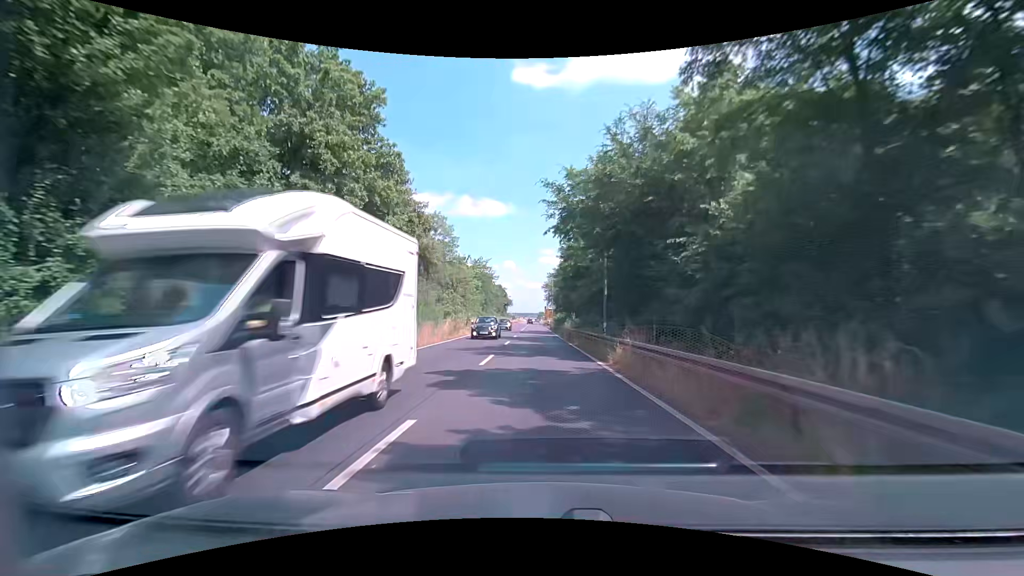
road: primary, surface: asphalt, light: Day
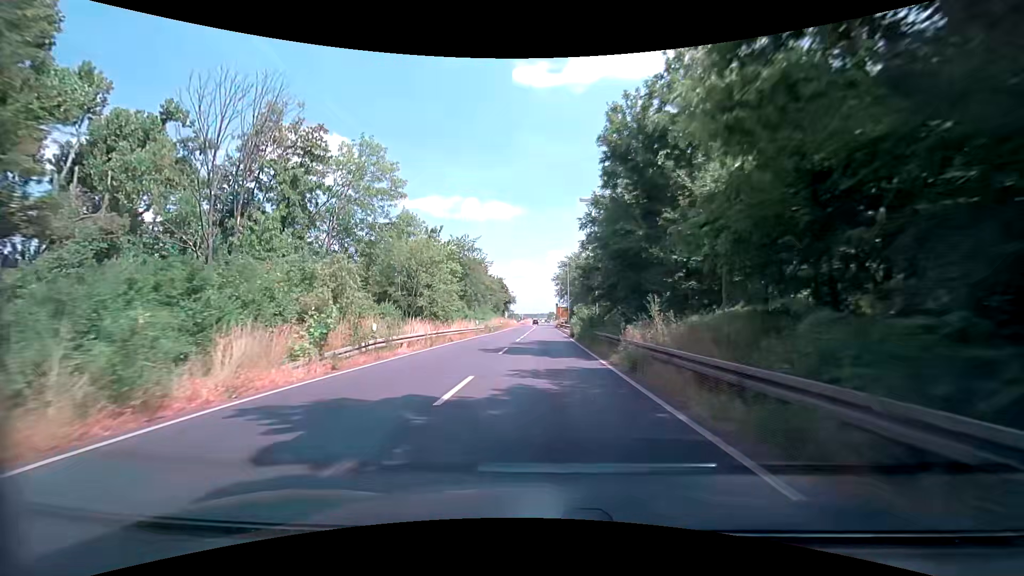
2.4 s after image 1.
(+0.1, +30.7) m; -1°
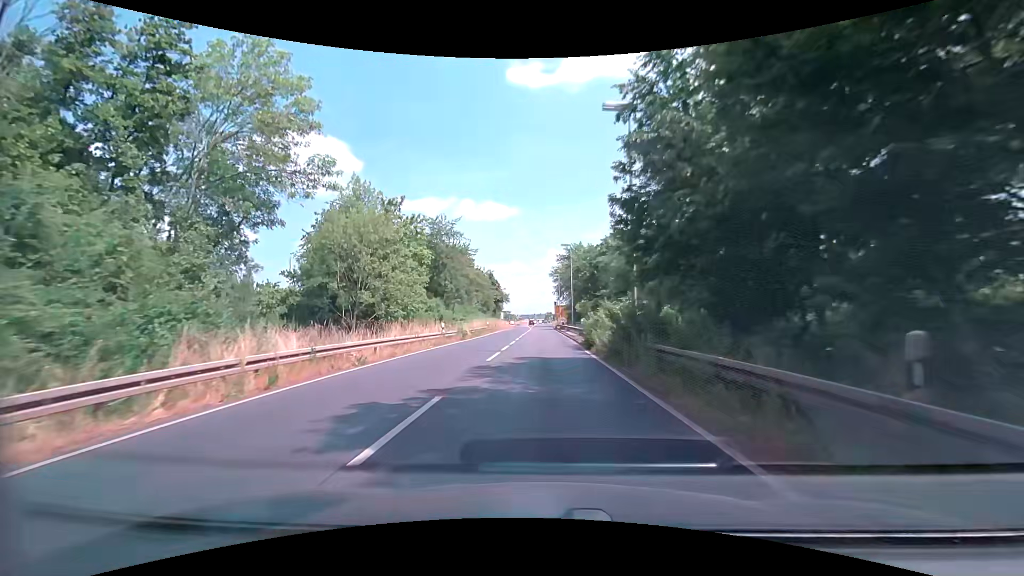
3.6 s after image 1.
(+0.5, +15.2) m; +2°
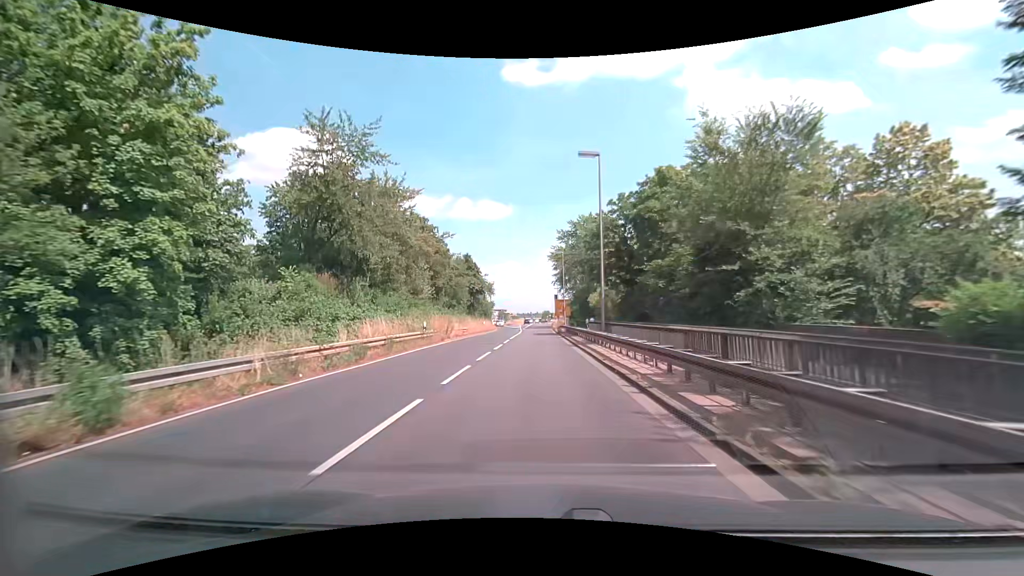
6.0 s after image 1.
(0.0, +30.2) m; 0°
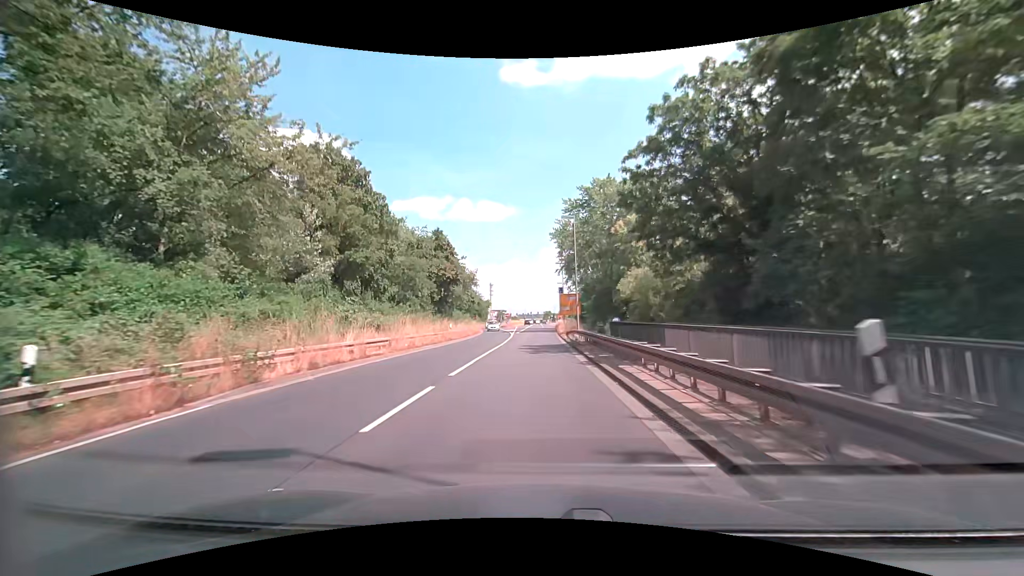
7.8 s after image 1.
(+0.2, +22.5) m; 0°
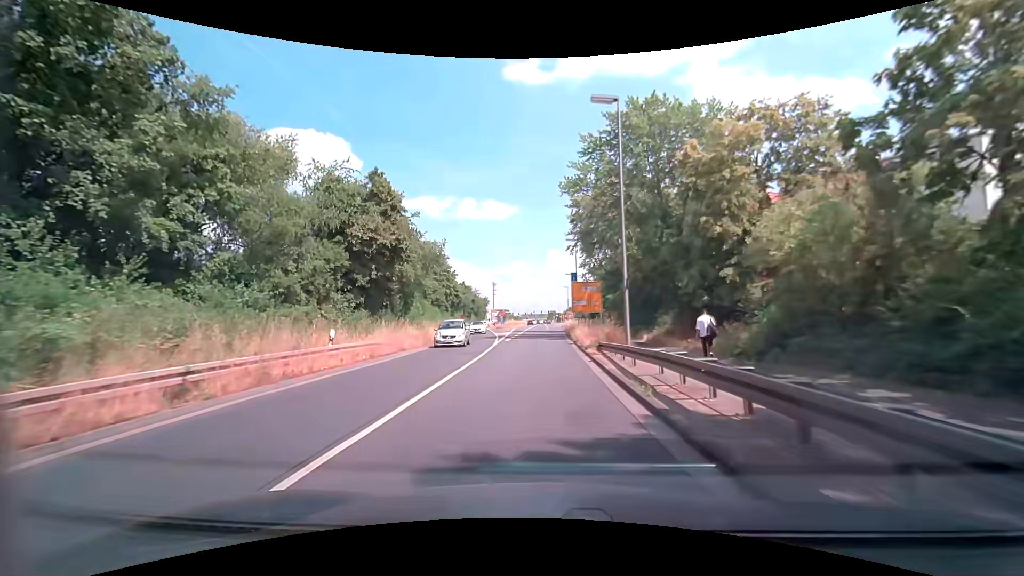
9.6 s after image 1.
(+0.1, +22.3) m; 0°
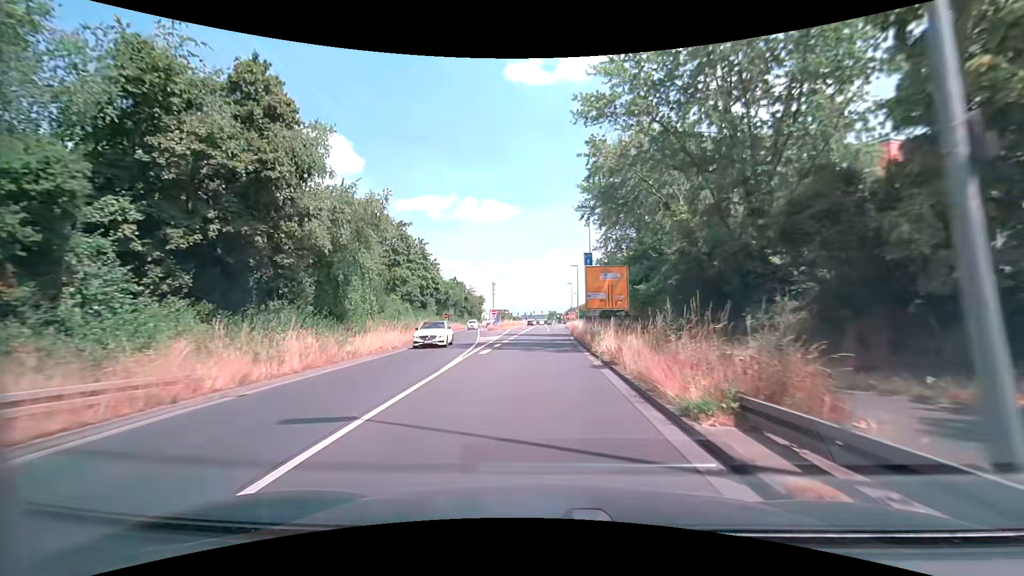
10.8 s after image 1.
(0.0, +14.8) m; 0°
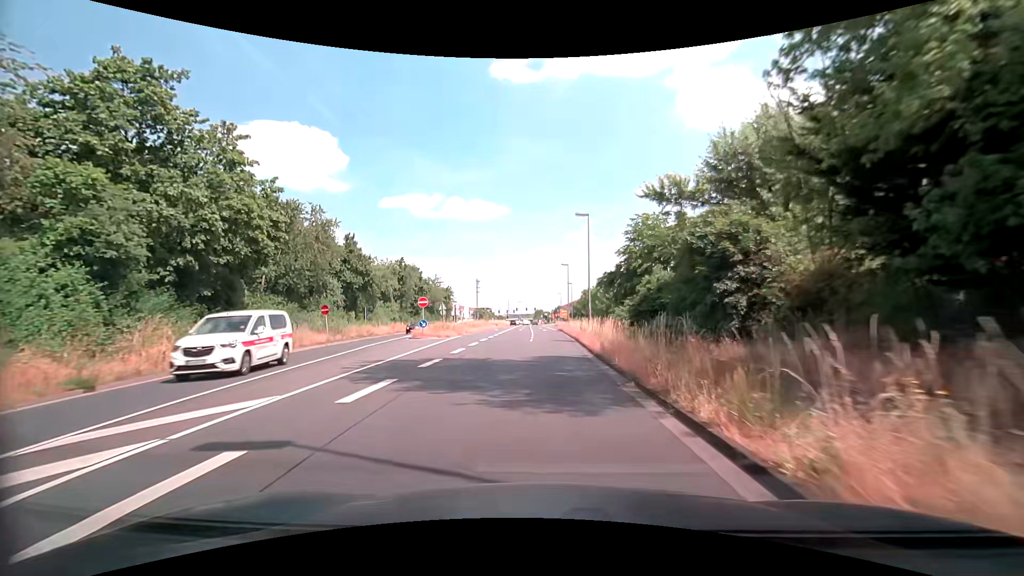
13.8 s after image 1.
(+0.4, +36.9) m; 0°
(0, +10) (+1, +20) (+1, +30) (+1, +40) (+1, +50) (+1, +60) (+1, +70) (+1, +80) (+1, +90) (+1, +100) m
